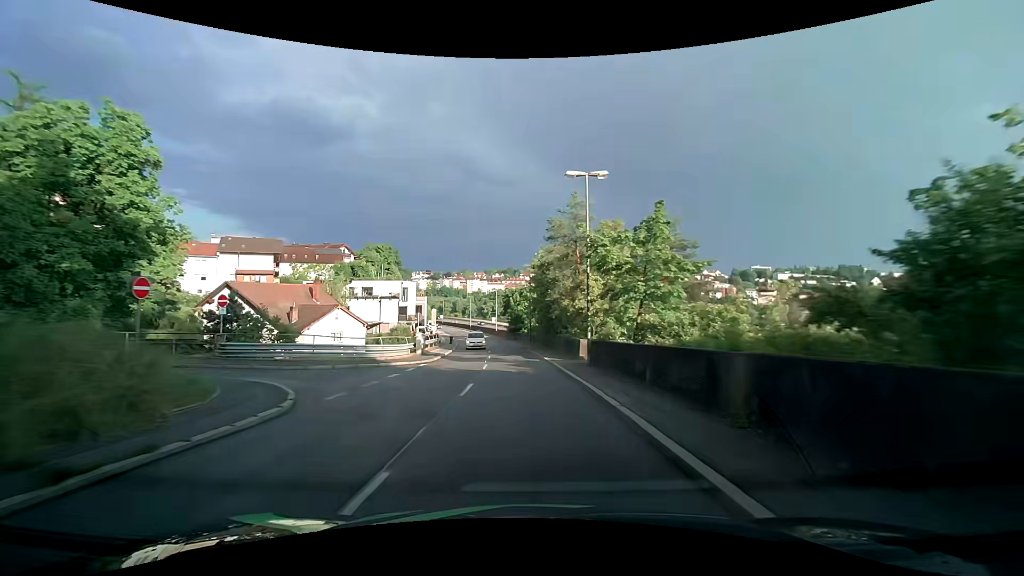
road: tertiary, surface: asphalt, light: Day
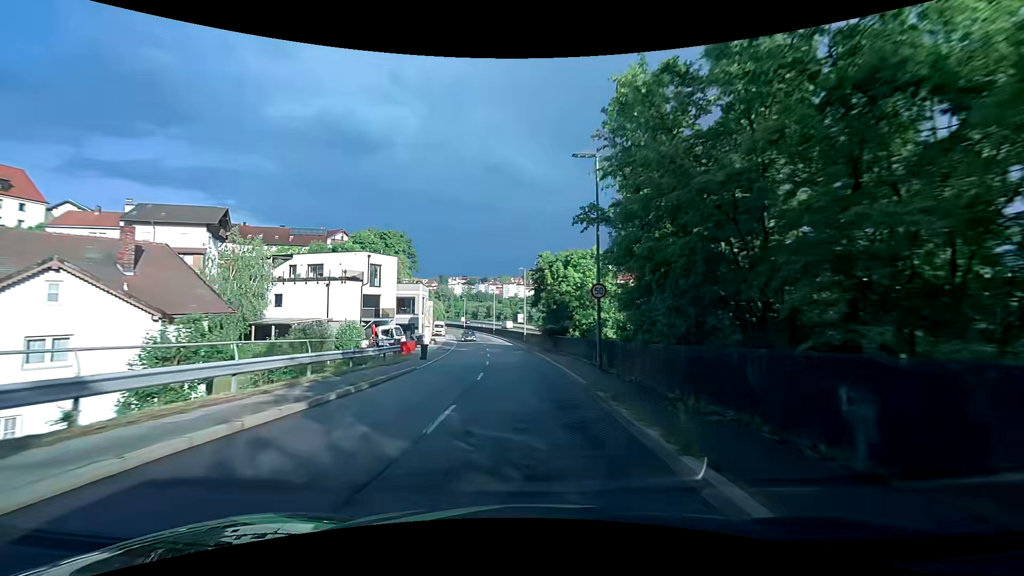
(-1.1, +31.5) m; -4°
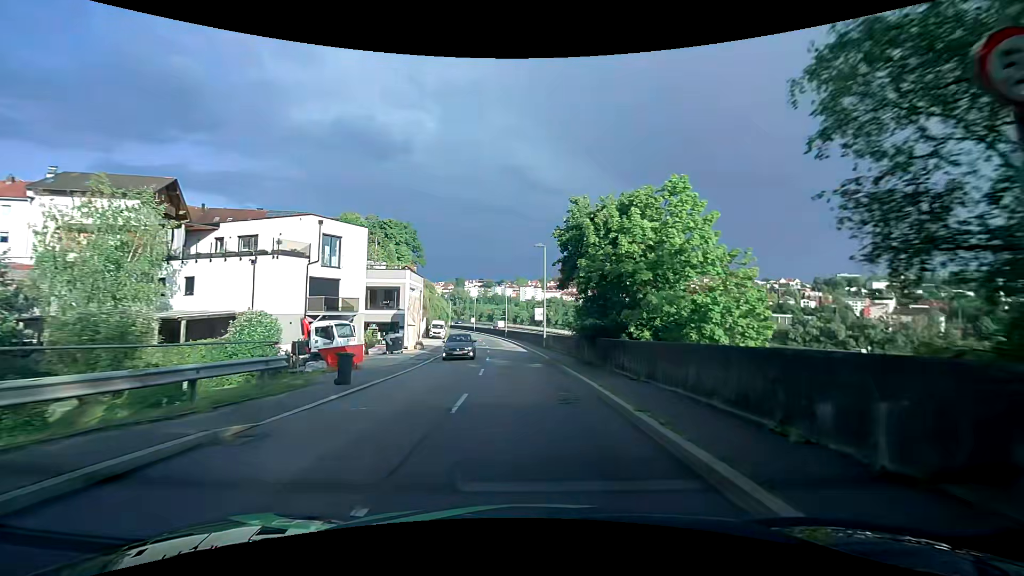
(-0.4, +15.1) m; -3°
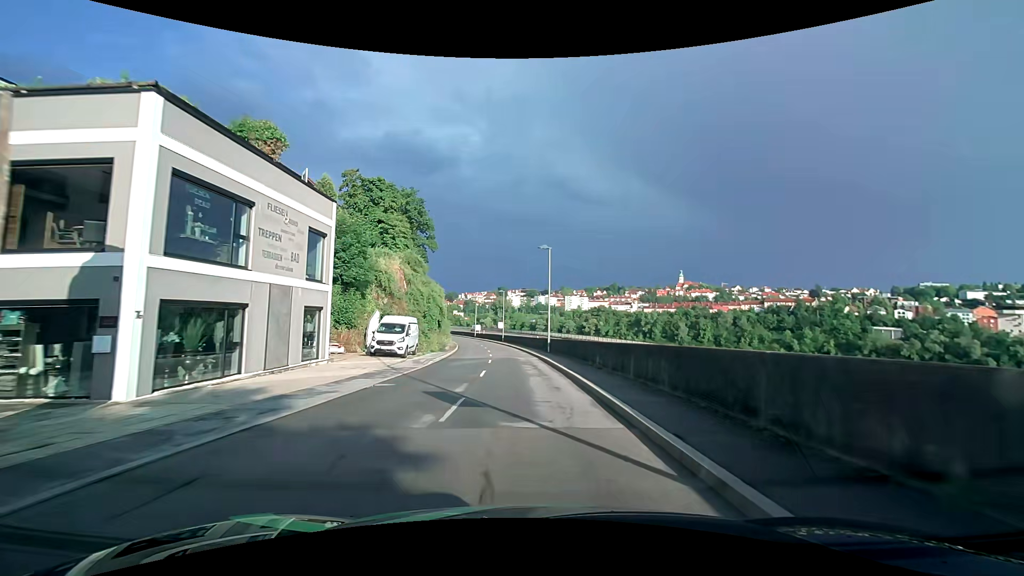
(-1.1, +36.7) m; -4°
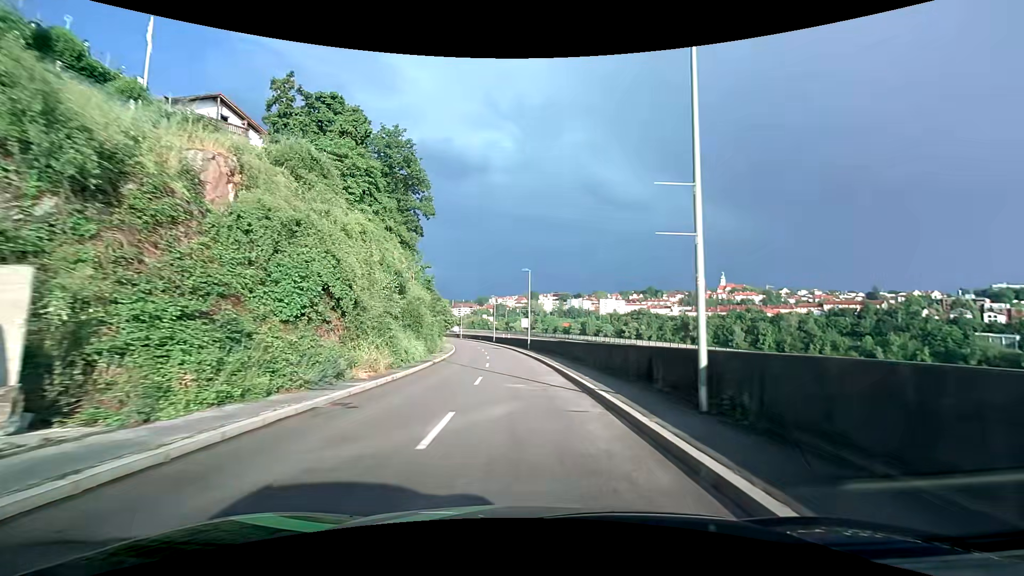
(-0.9, +28.7) m; -4°
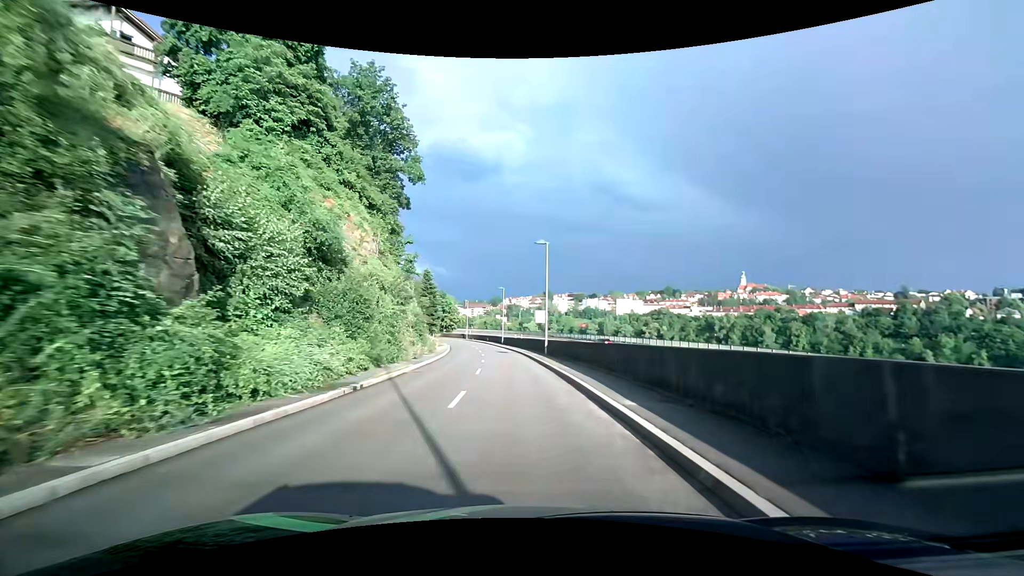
(-0.3, +14.6) m; -2°
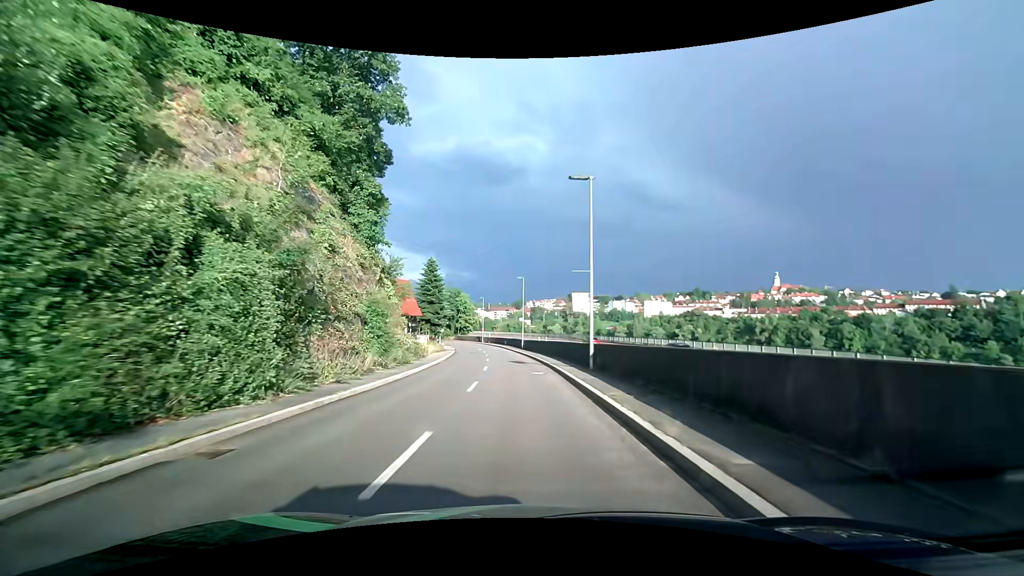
(-0.3, +14.7) m; -3°
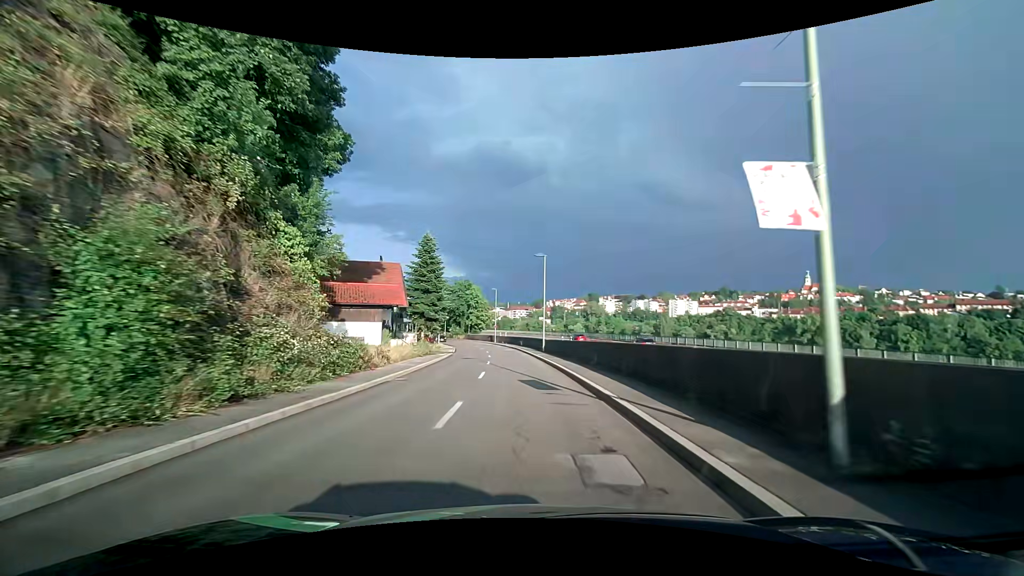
(-0.3, +14.8) m; -2°
(0, +10) (0, +20) (-1, +30) (-2, +40) (-3, +50) (-5, +60) (-7, +70) (-10, +79) (-13, +89) (-17, +98) m
